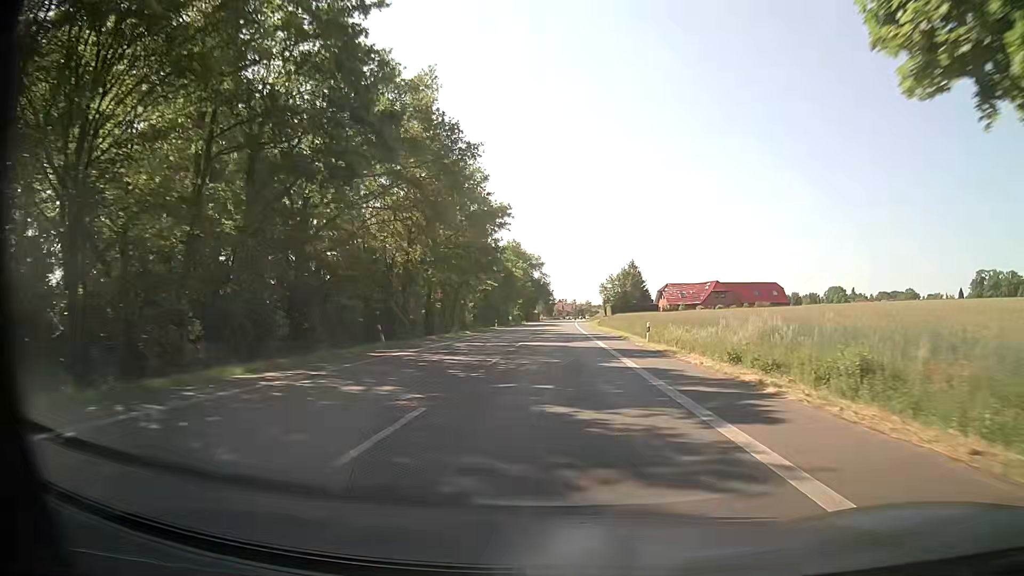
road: primary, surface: asphalt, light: Day
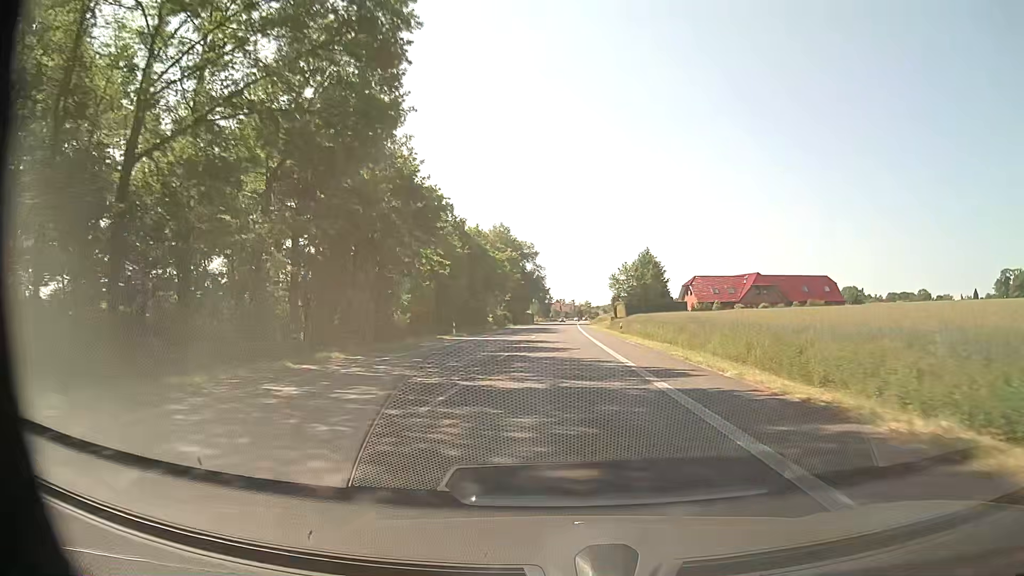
(-0.1, +33.2) m; 0°
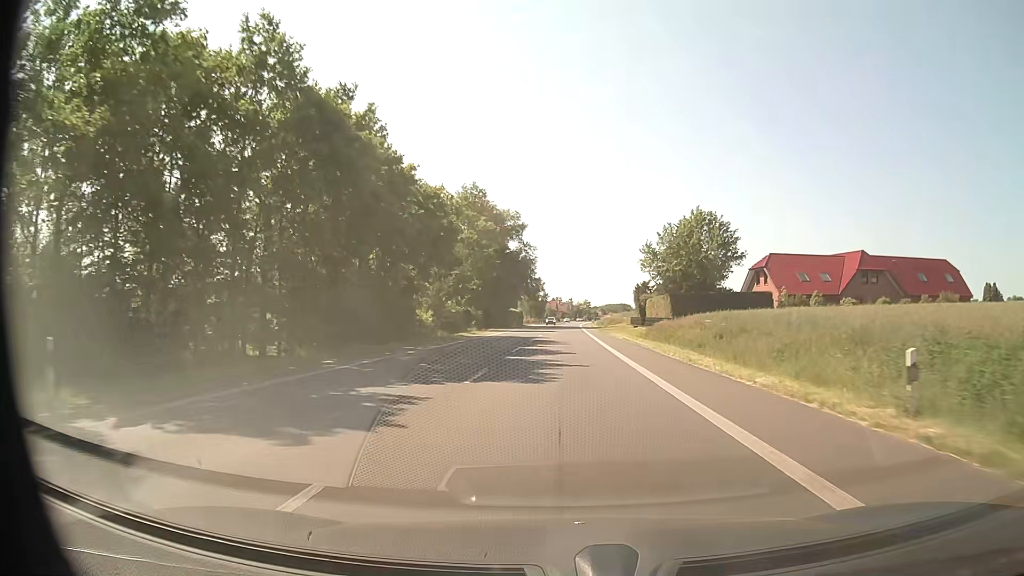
(0.0, +44.3) m; 0°
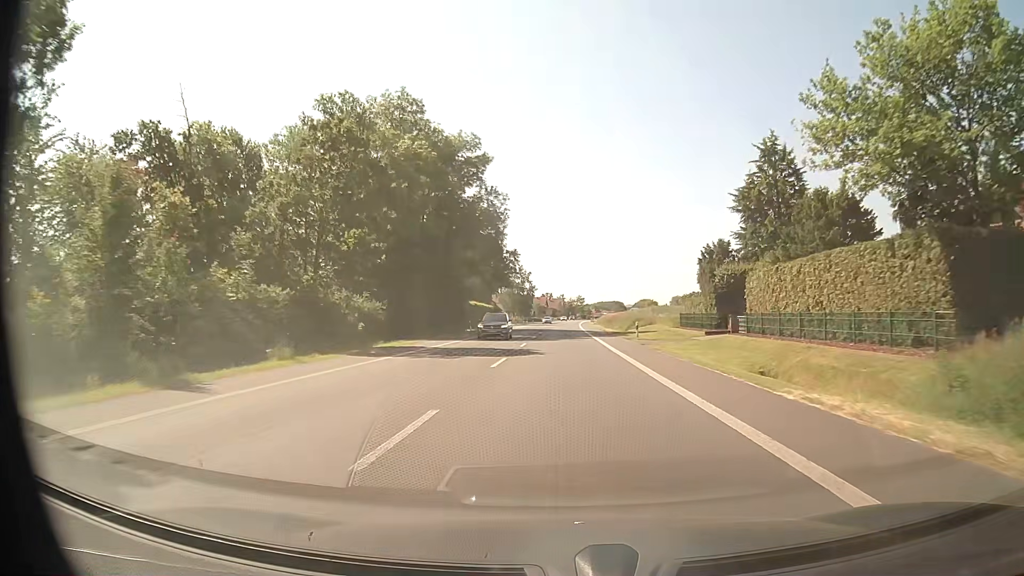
(+0.3, +44.3) m; +1°
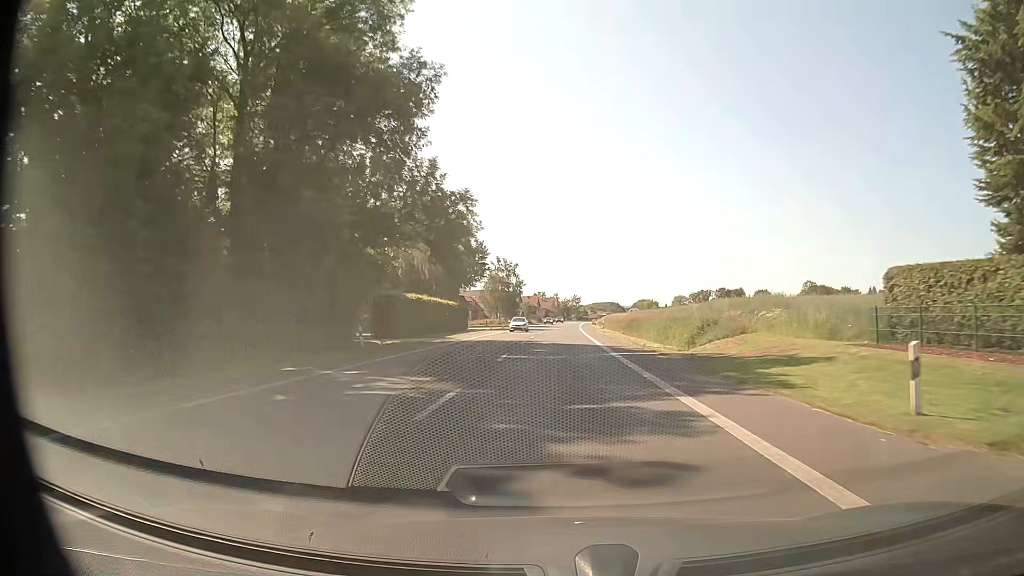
(+0.1, +33.3) m; 0°
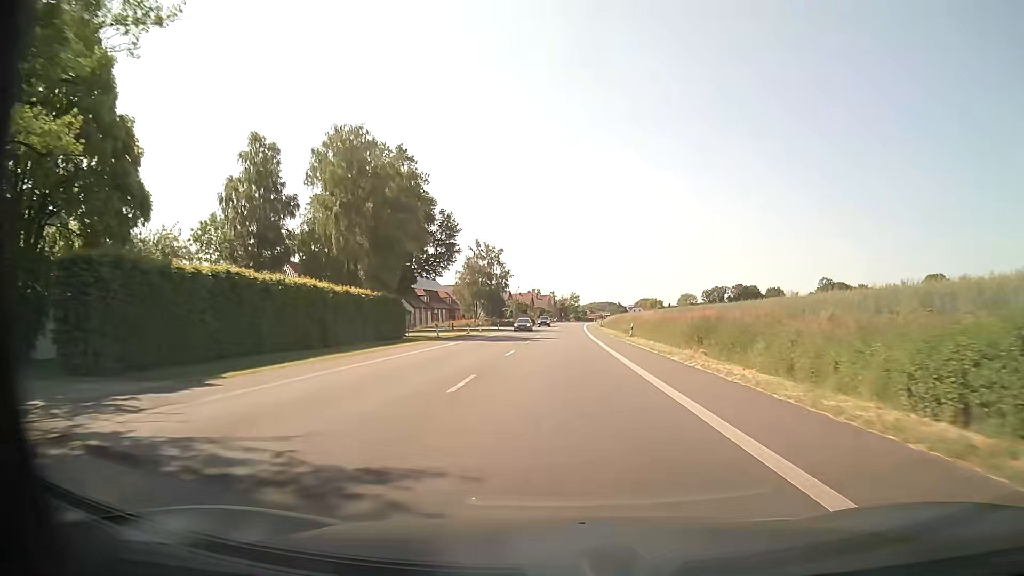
(+0.1, +33.3) m; +1°
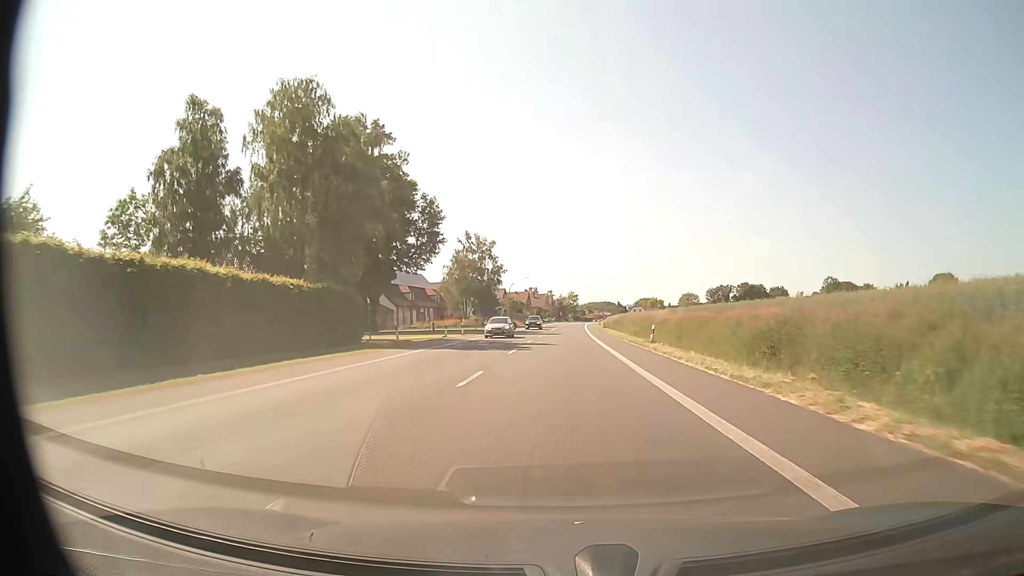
(0.0, +11.1) m; 0°
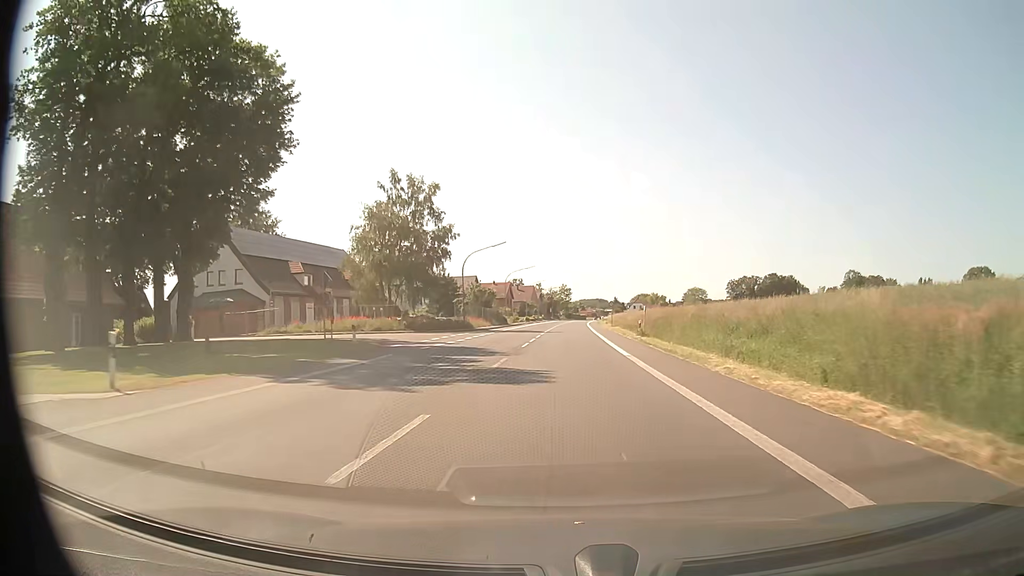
(+0.5, +44.3) m; +1°
(0, +10) (0, +20) (0, +30) (0, +40) (+1, +50) (+1, +60) (+1, +70) (+2, +80) (+2, +90) (+2, +100) m
